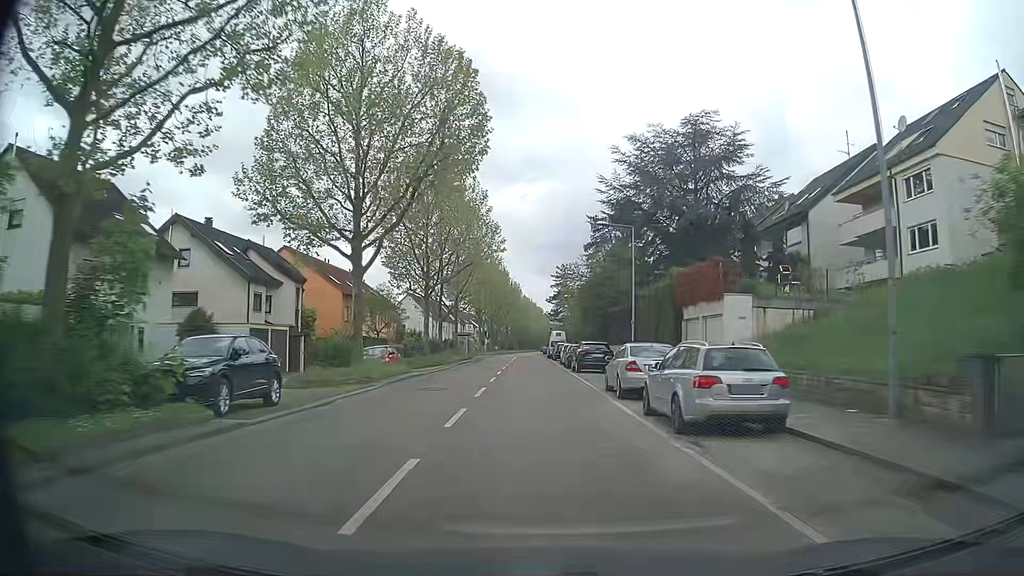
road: tertiary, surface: asphalt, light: Day
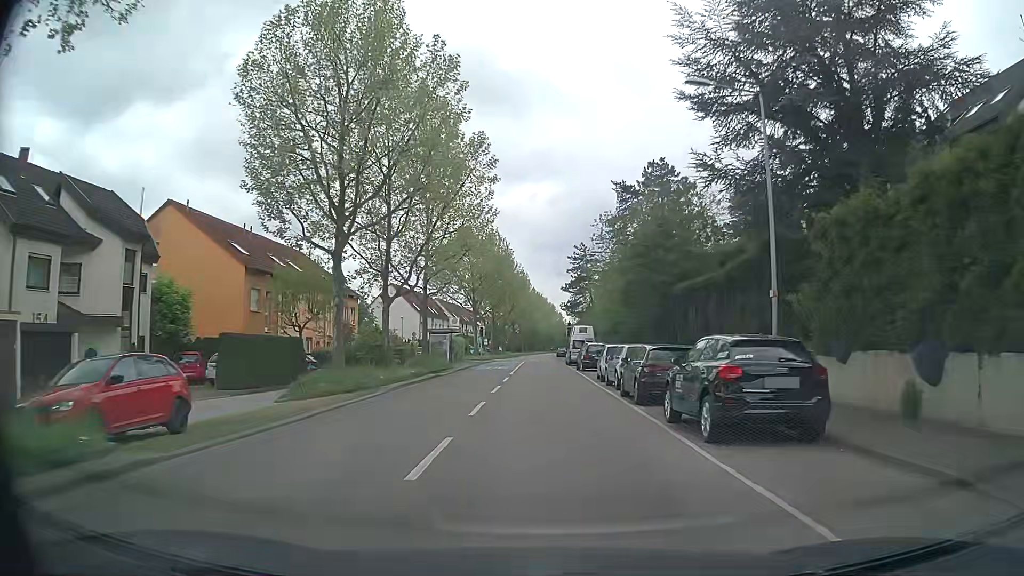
(-0.2, +22.5) m; -1°
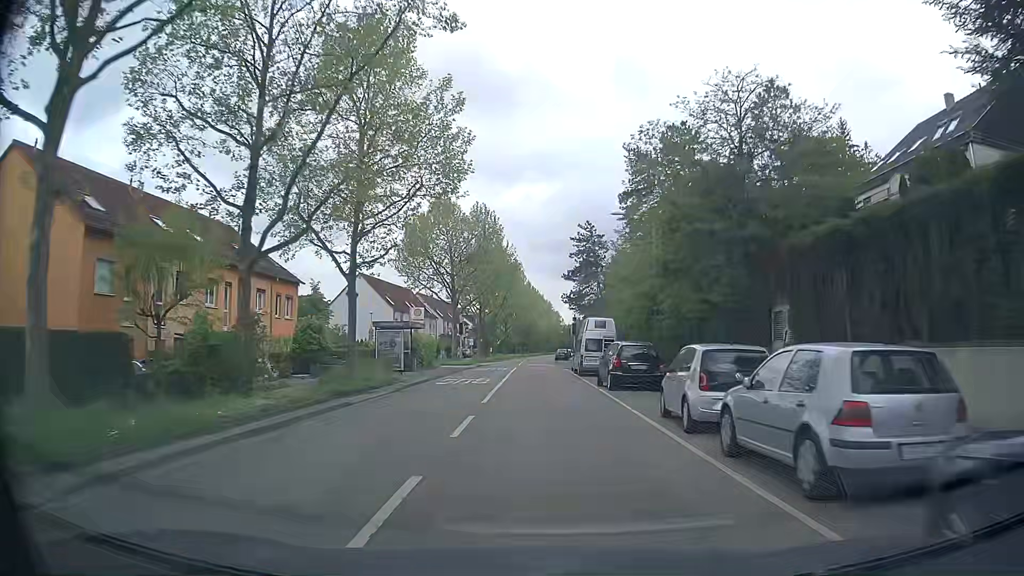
(+0.1, +15.1) m; +1°
(0, +10) (0, +20) (0, +30) (0, +40) (0, +50) (-1, +60) (-1, +70) (-1, +80) (0, +90) (0, +100) m
